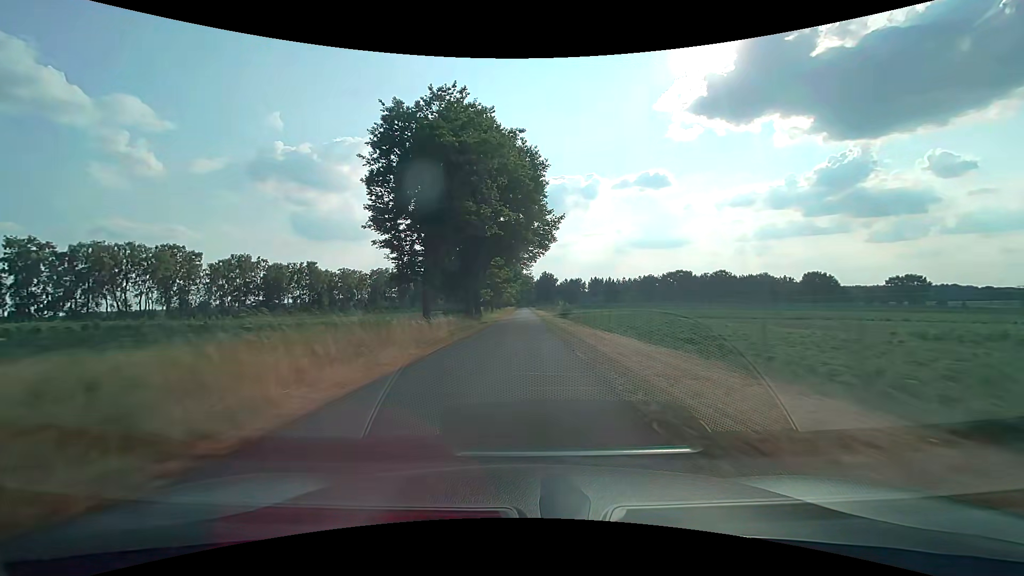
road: unclassified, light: Day
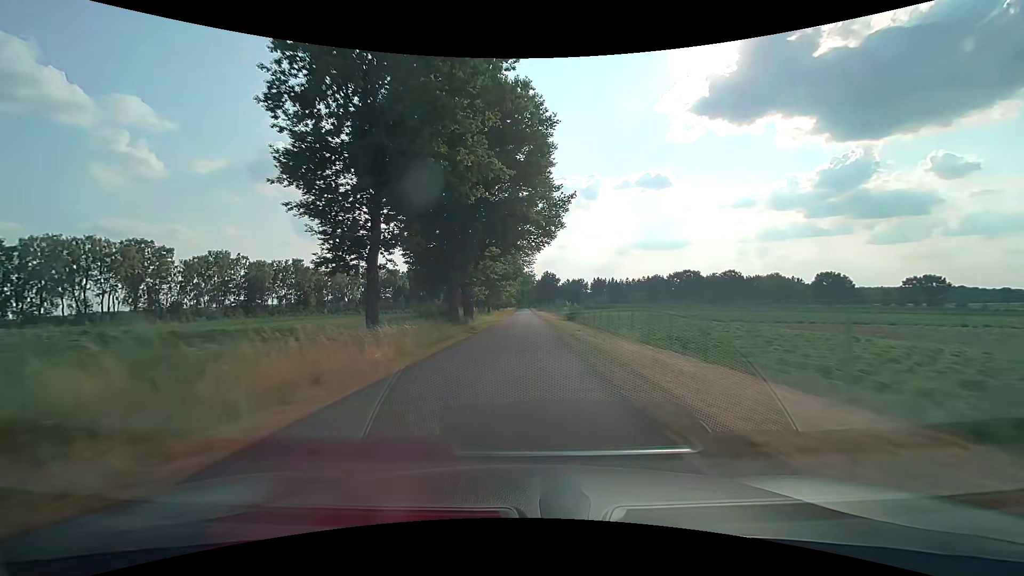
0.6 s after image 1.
(0.0, +10.3) m; 0°
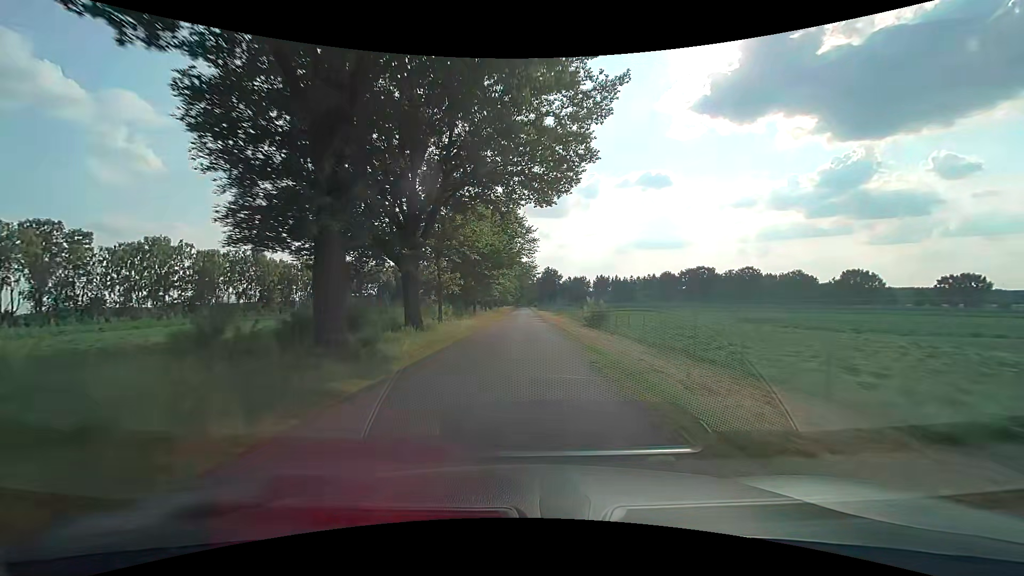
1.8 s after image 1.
(+0.1, +20.9) m; 0°
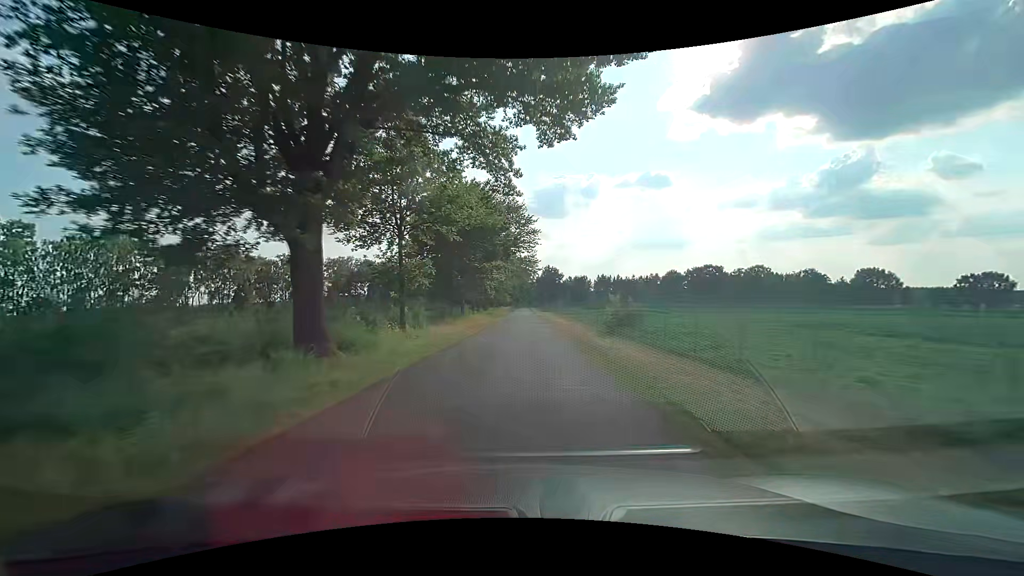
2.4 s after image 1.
(0.0, +10.7) m; 0°
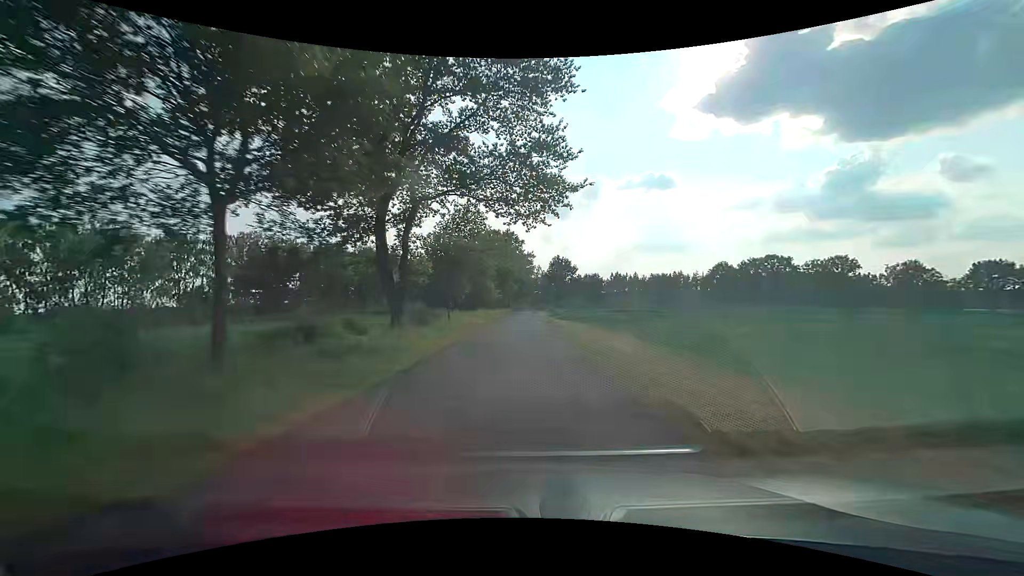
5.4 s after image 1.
(0.0, +55.6) m; -1°
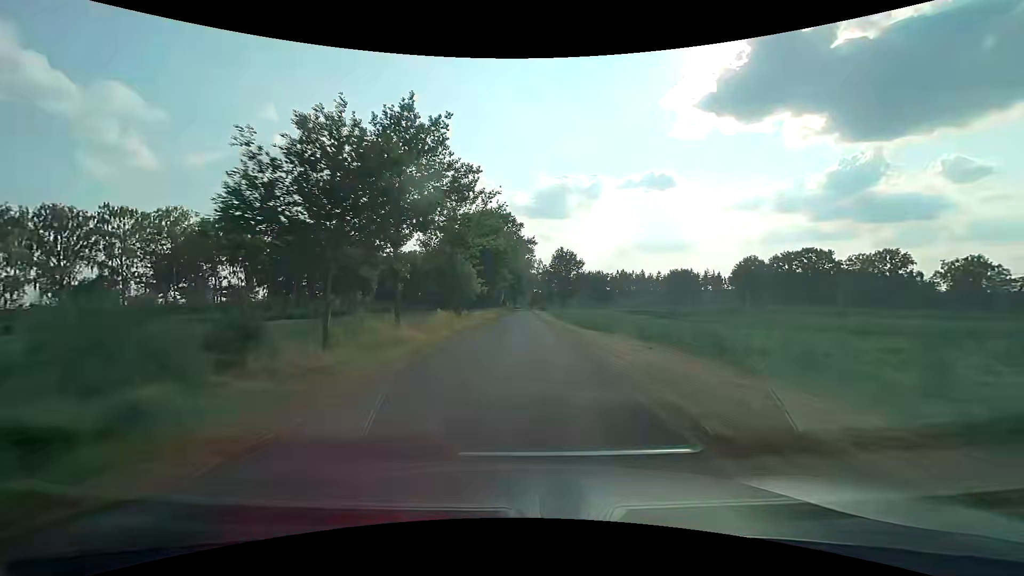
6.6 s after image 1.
(+0.1, +22.8) m; 0°
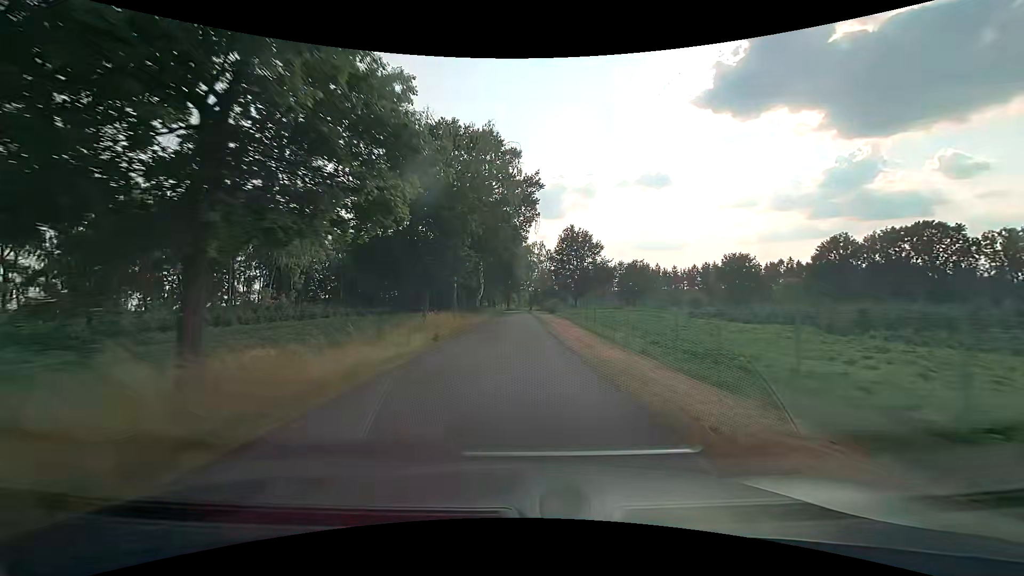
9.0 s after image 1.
(+0.1, +44.0) m; 0°
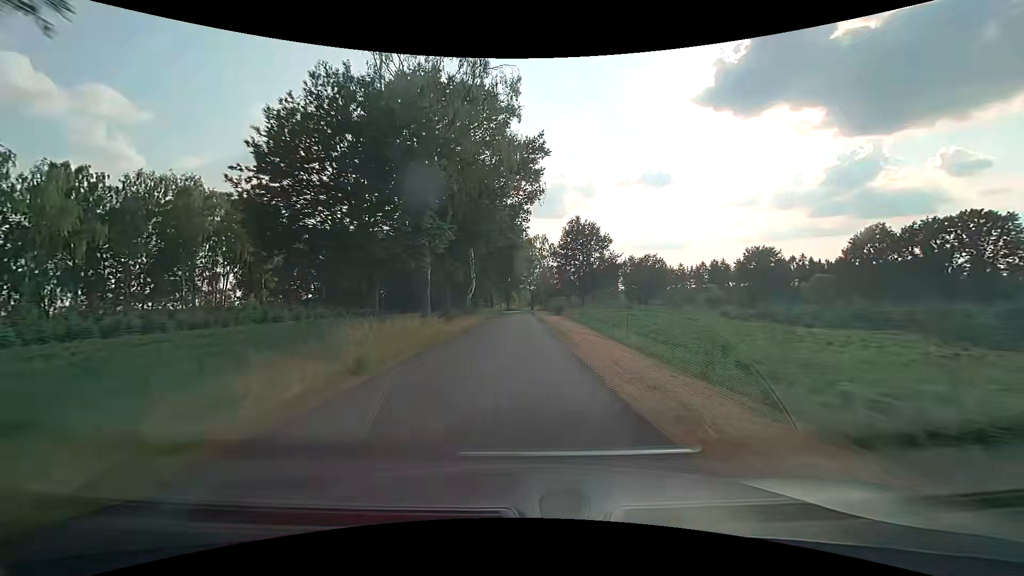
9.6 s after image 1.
(0.0, +10.4) m; 0°
(0, +10) (0, +20) (0, +30) (0, +40) (0, +50) (-1, +60) (-1, +70) (-1, +80) (-1, +90) (-2, +100) m
